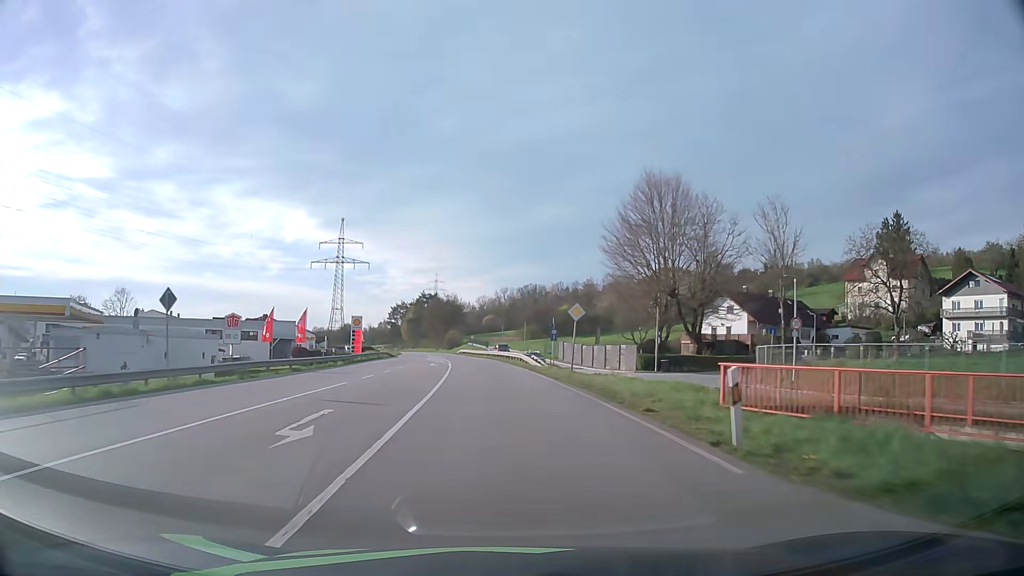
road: primary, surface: asphalt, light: Day
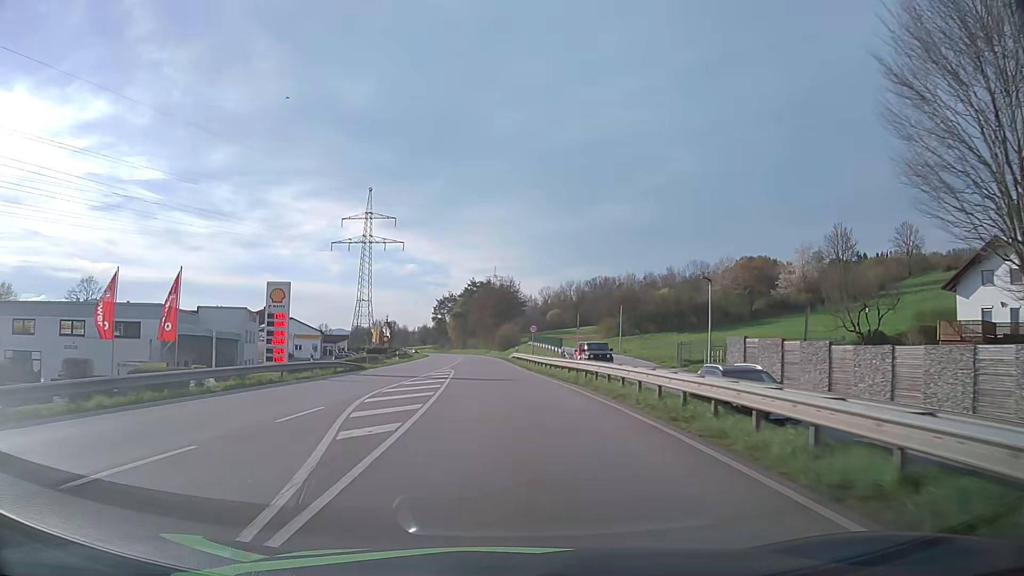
(-2.0, +44.9) m; -5°
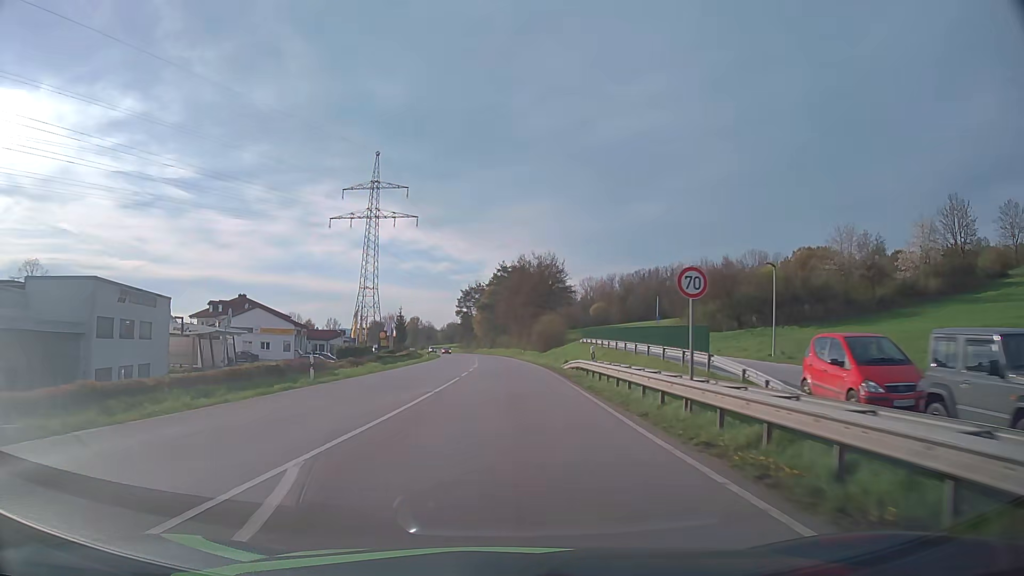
(-1.0, +33.2) m; -3°
(0, +10) (0, +20) (0, +30) (0, +40) (0, +50) (-1, +60) (-1, +70) (-1, +80) (-2, +90) (-3, +100) m
